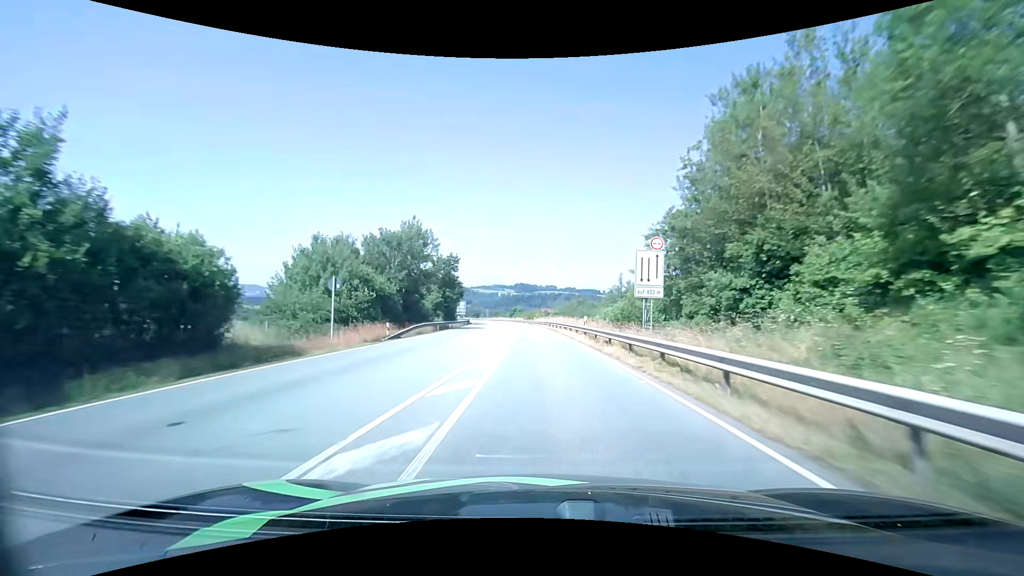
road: primary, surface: asphalt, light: Day
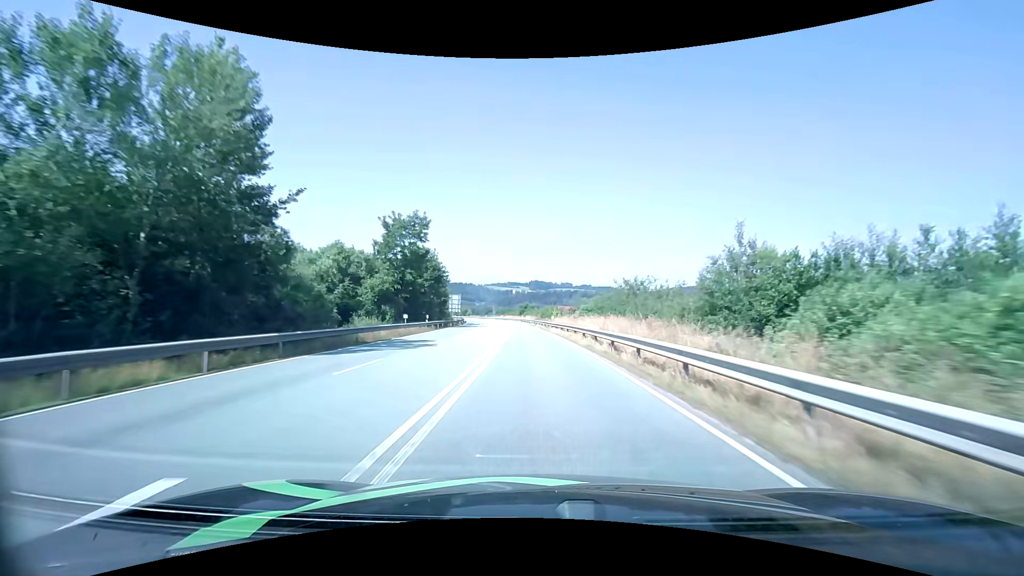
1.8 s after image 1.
(-0.5, +35.1) m; -2°
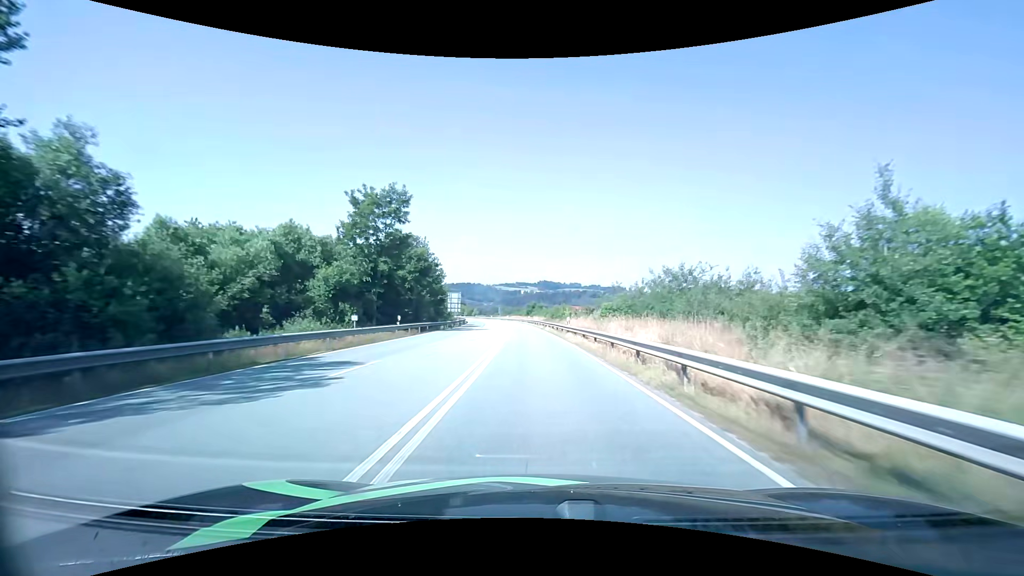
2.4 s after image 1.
(-0.1, +12.0) m; -1°
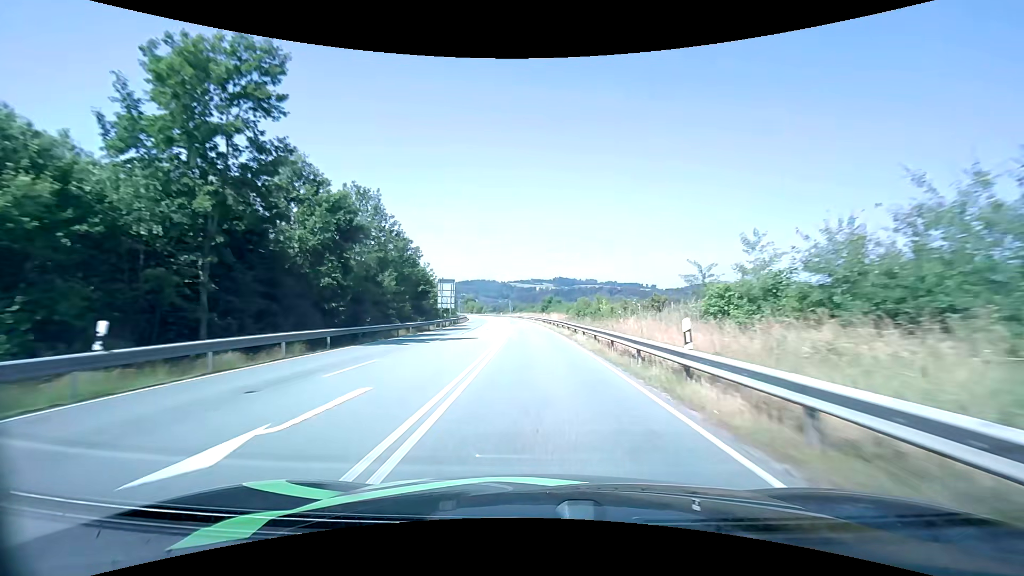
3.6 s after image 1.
(-0.3, +24.3) m; -2°
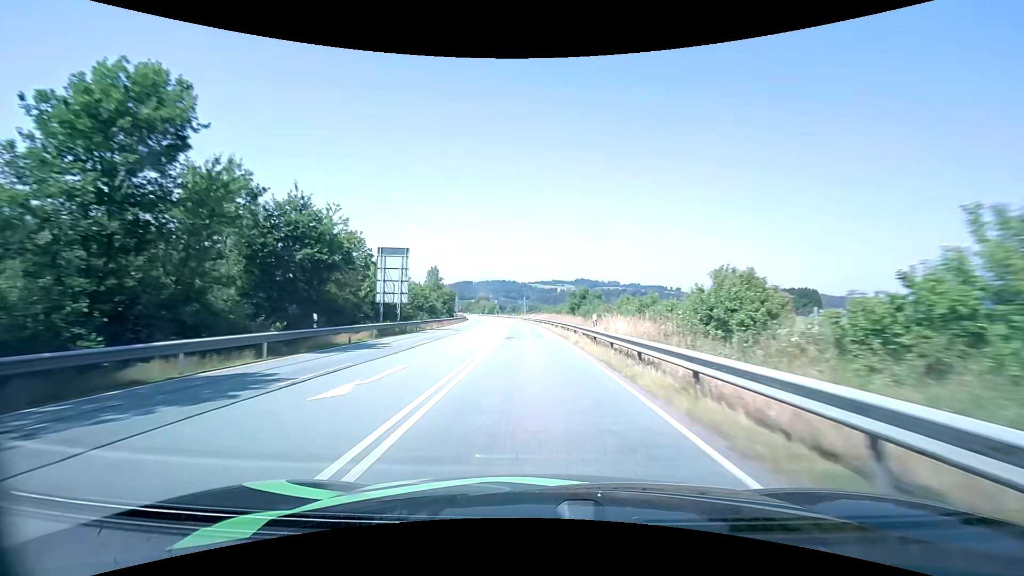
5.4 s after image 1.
(-0.7, +37.5) m; -2°
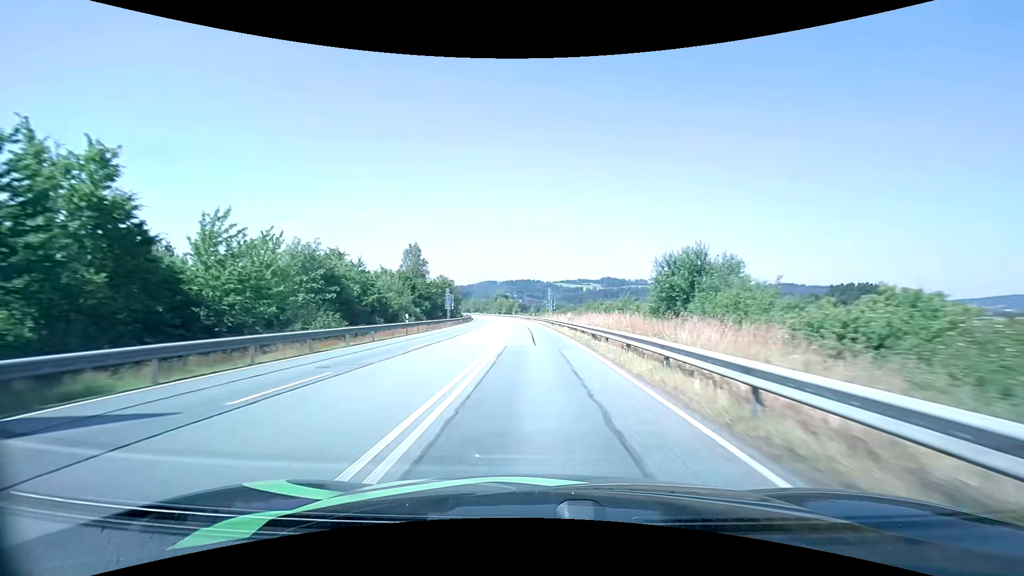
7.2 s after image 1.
(-1.2, +37.7) m; -3°
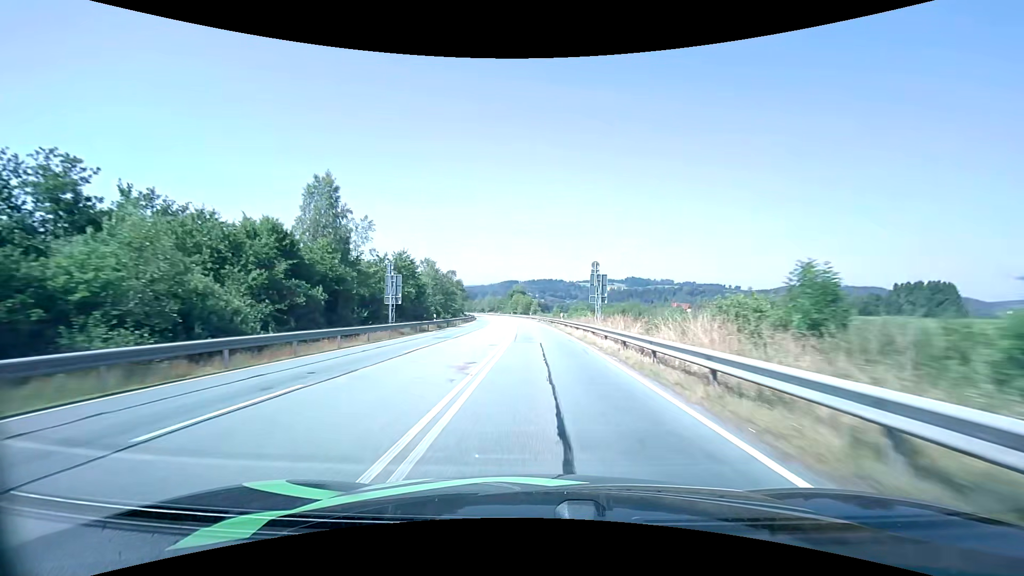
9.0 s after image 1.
(-0.9, +38.0) m; -3°
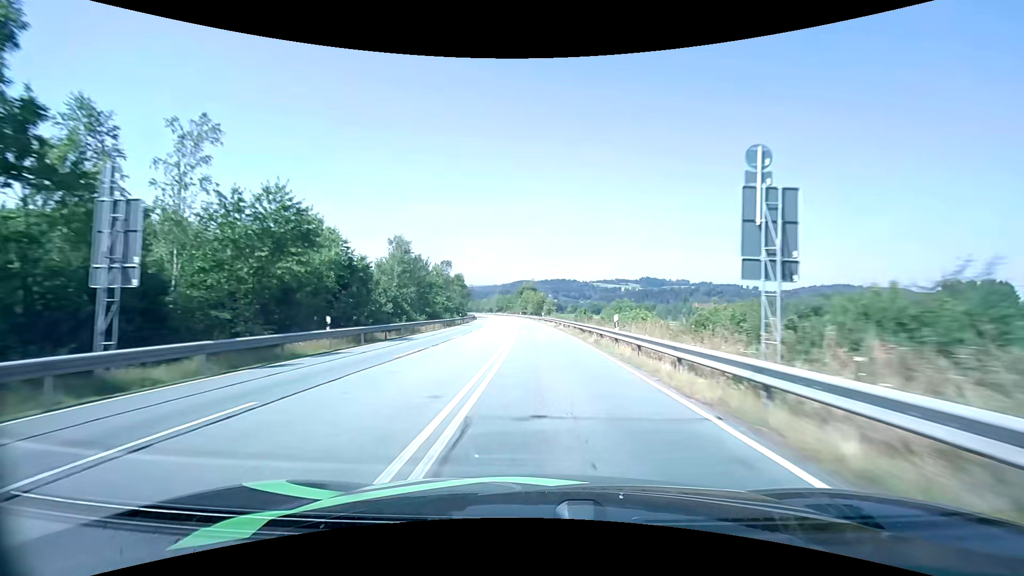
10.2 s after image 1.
(-0.3, +25.6) m; -2°
(0, +10) (0, +20) (0, +30) (-1, +40) (-1, +50) (-1, +60) (-2, +70) (-3, +80) (-4, +90) (-5, +100) m
